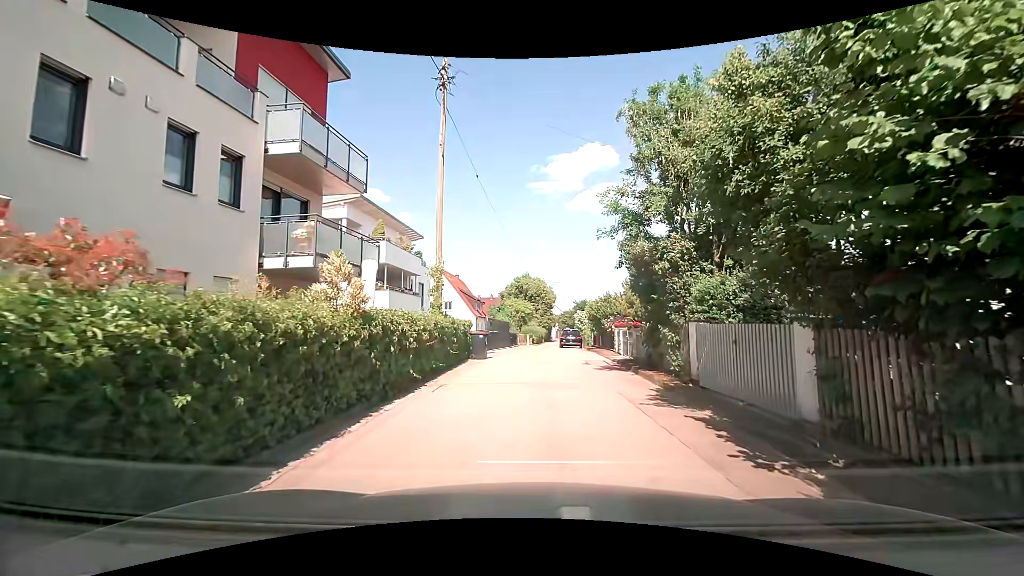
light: Day
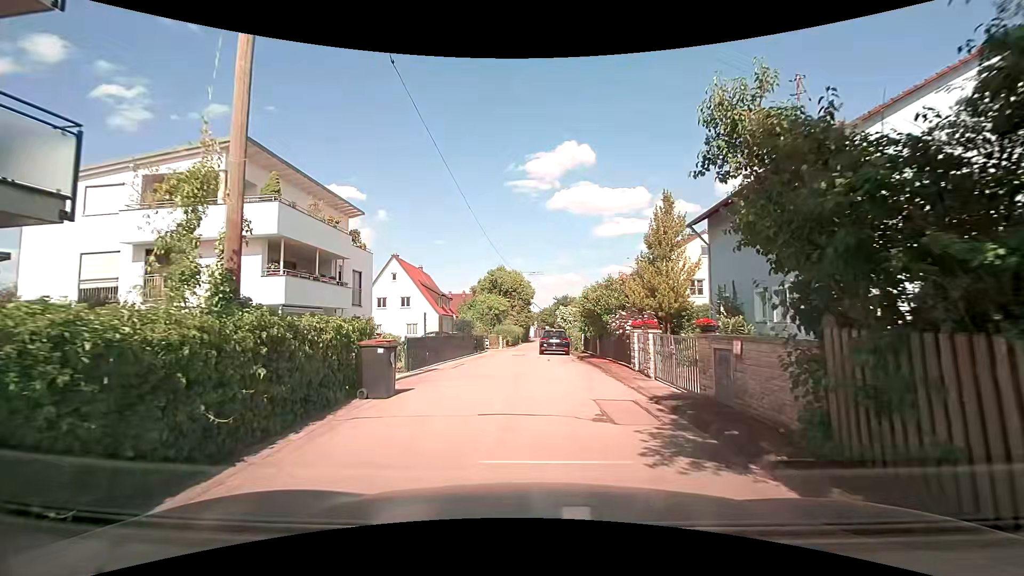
(+0.4, +9.8) m; +2°
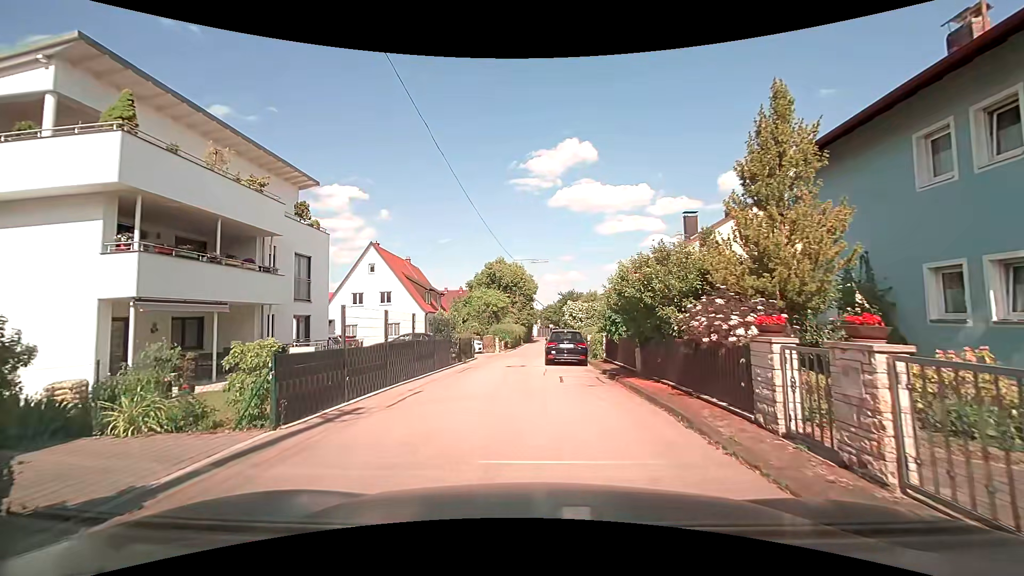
(+0.1, +7.8) m; 0°
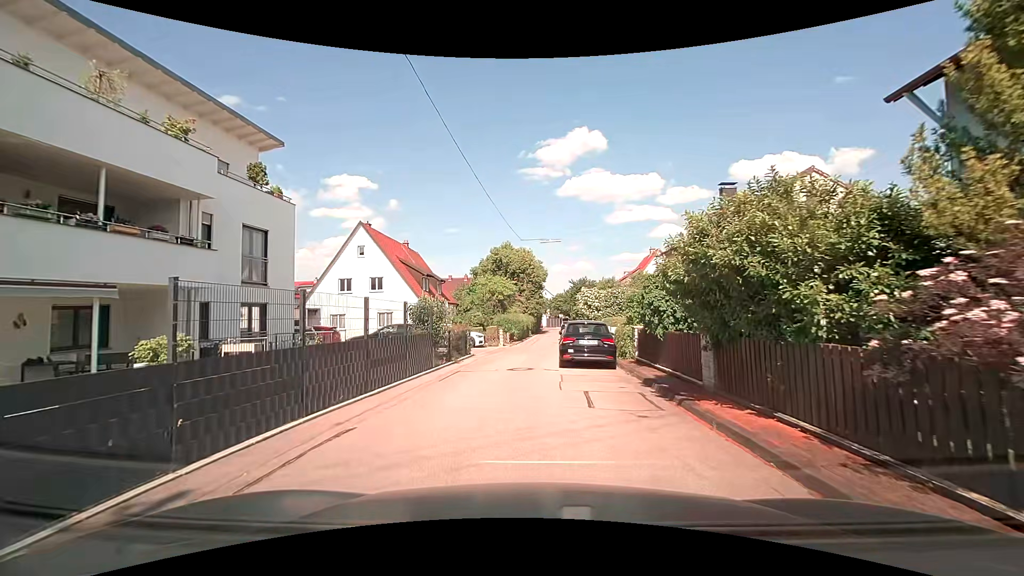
(+0.1, +4.9) m; -1°
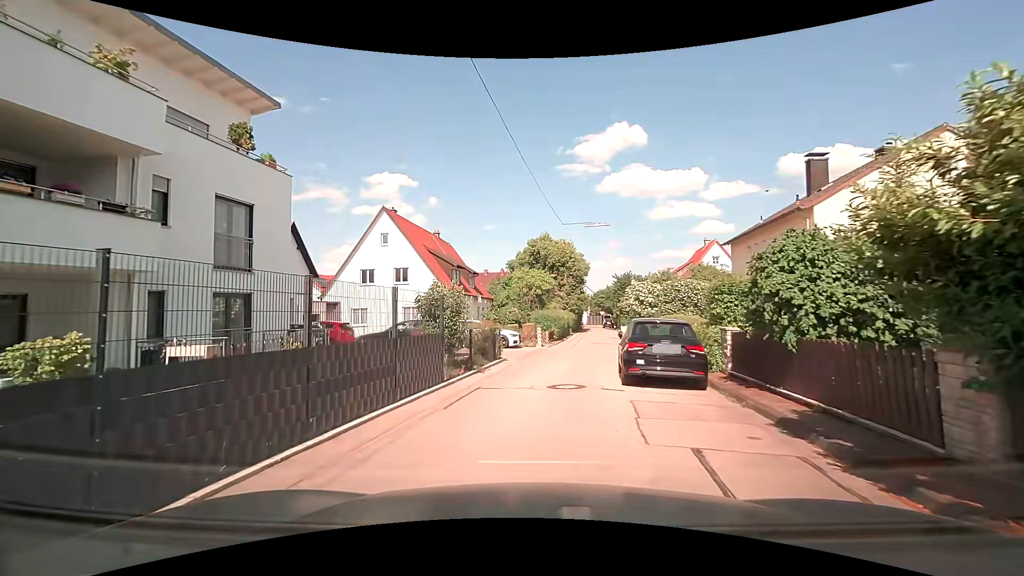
(-0.1, +4.3) m; -4°
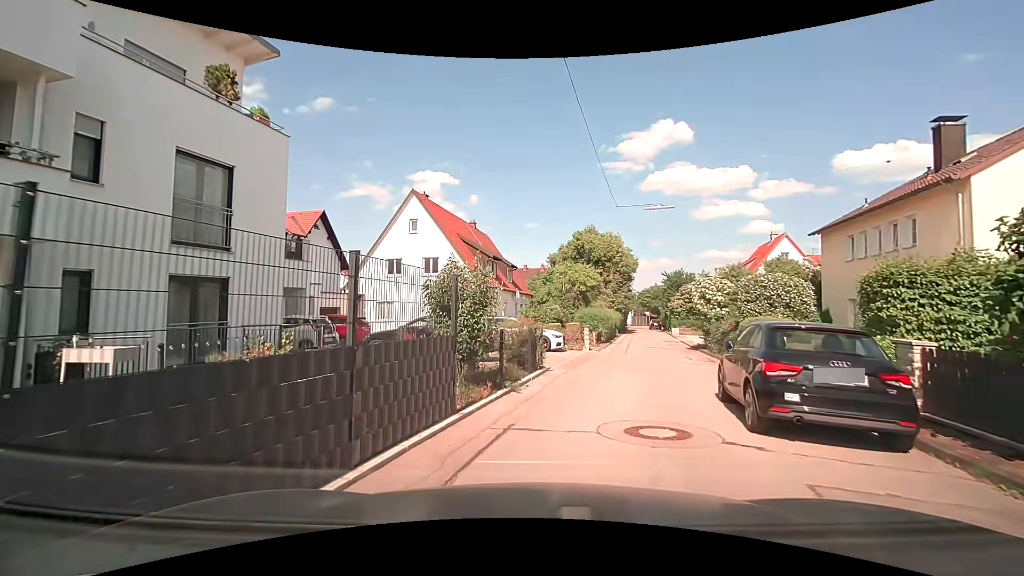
(-0.2, +4.0) m; -3°
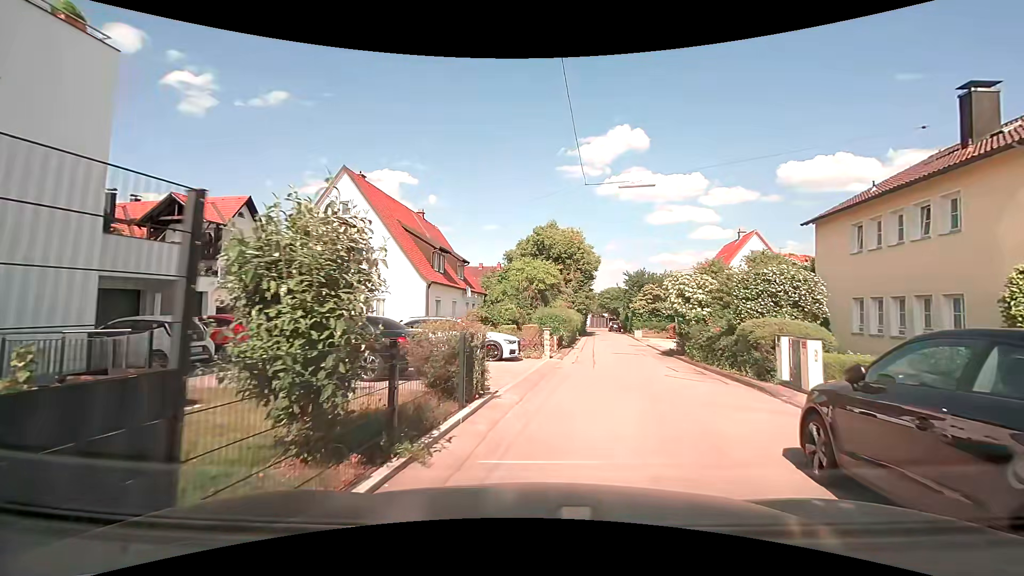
(+0.1, +4.6) m; +6°
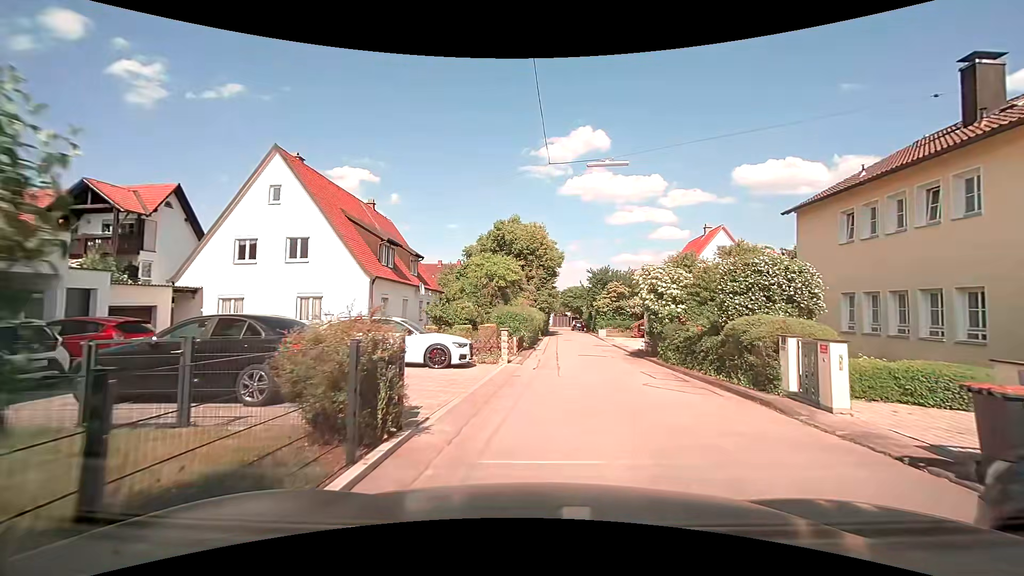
(0.0, +2.7) m; +2°
